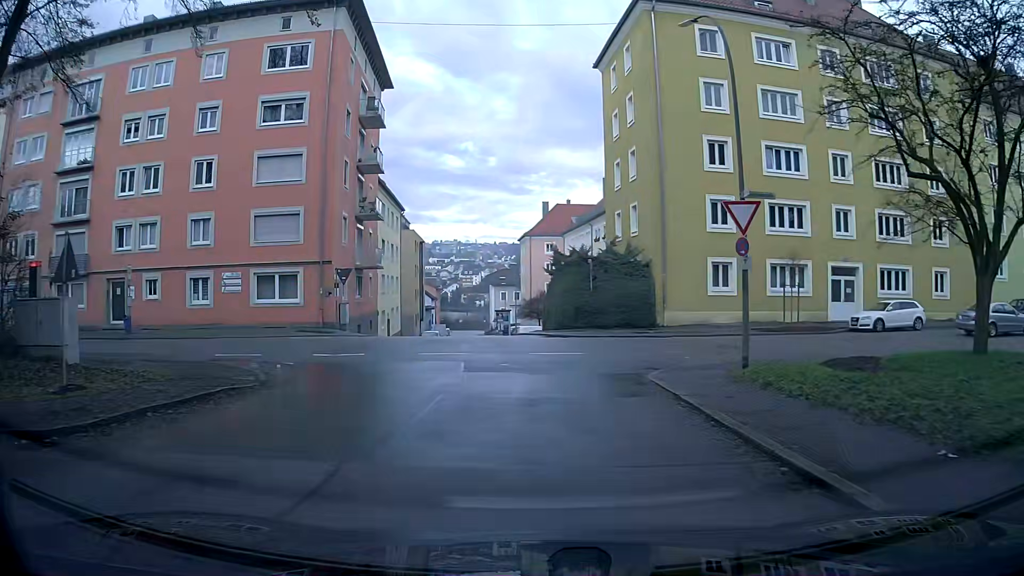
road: residential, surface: asphalt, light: Day
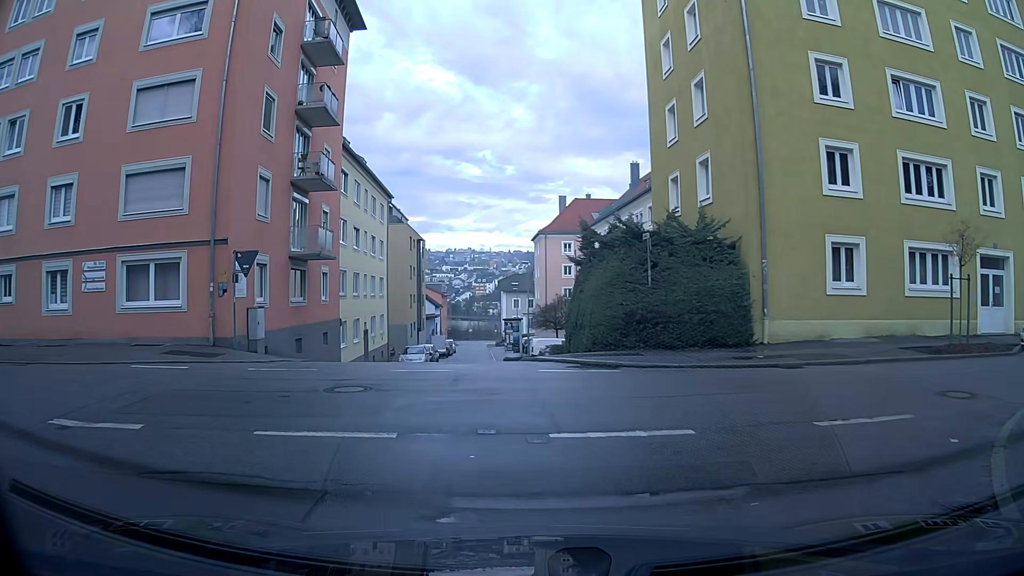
(+0.4, +11.6) m; +1°
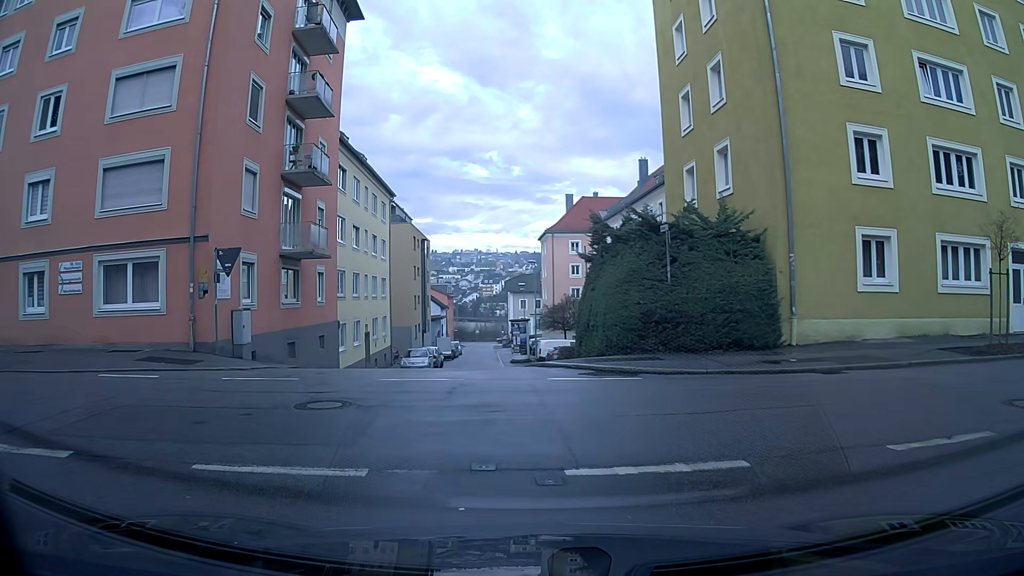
(0.0, +1.5) m; -1°
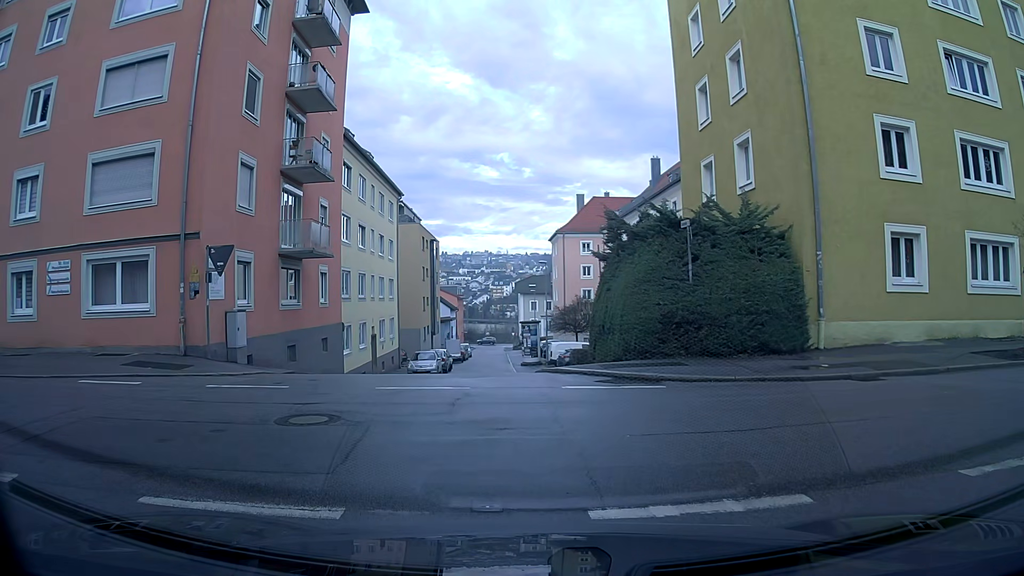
(0.0, +1.0) m; -1°
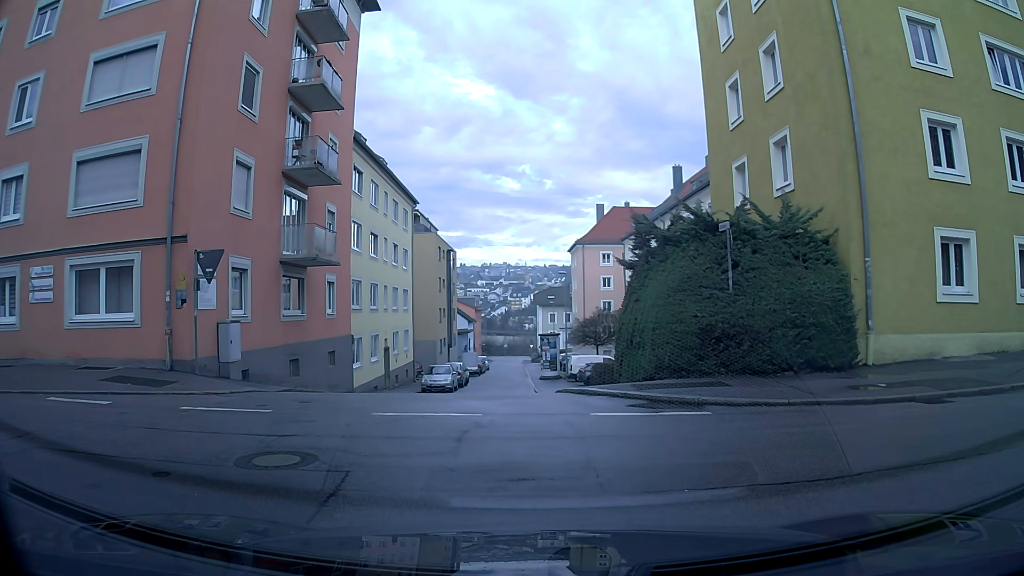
(0.0, +1.6) m; 0°
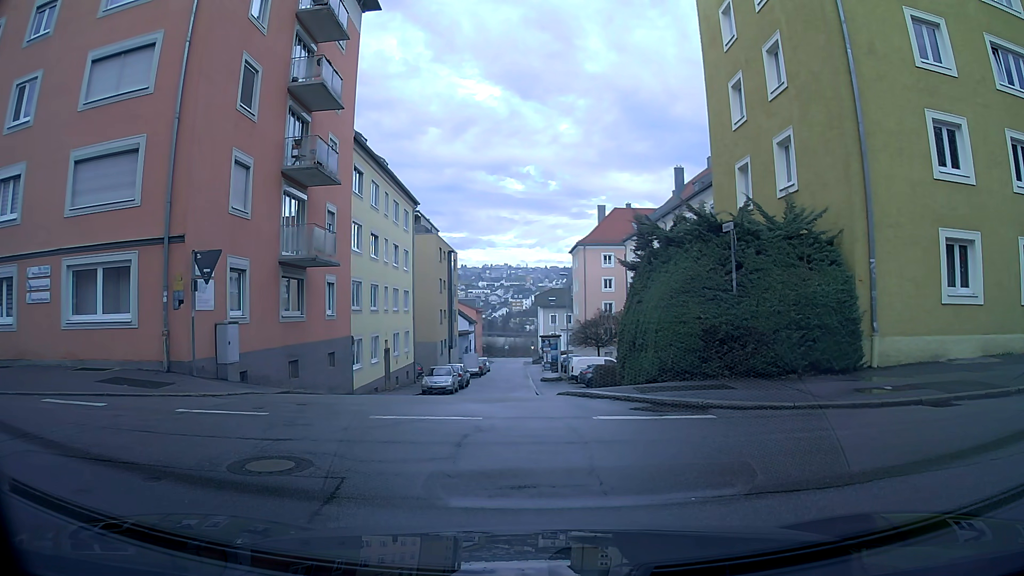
(0.0, +0.3) m; 0°
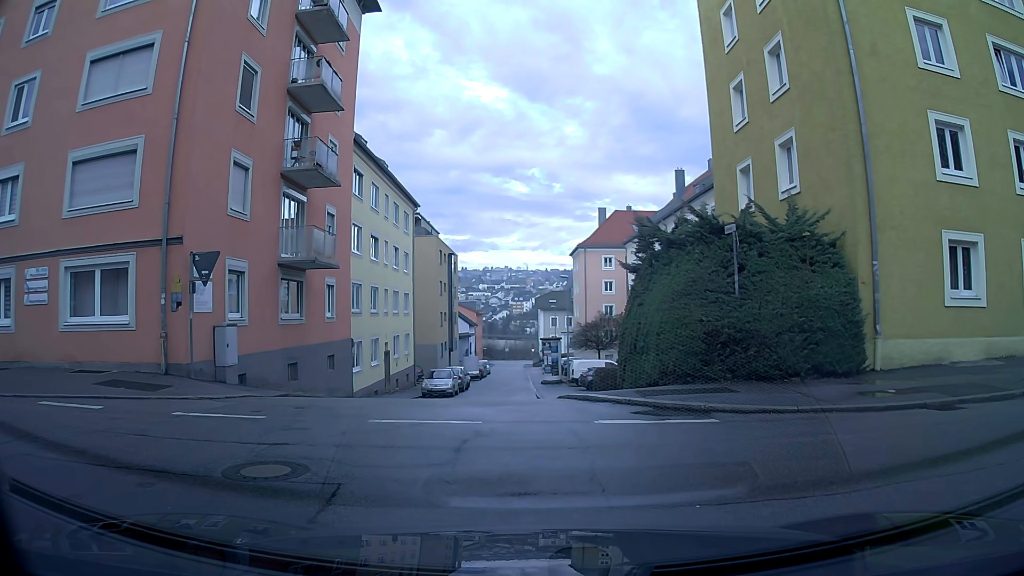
(0.0, +0.1) m; 0°
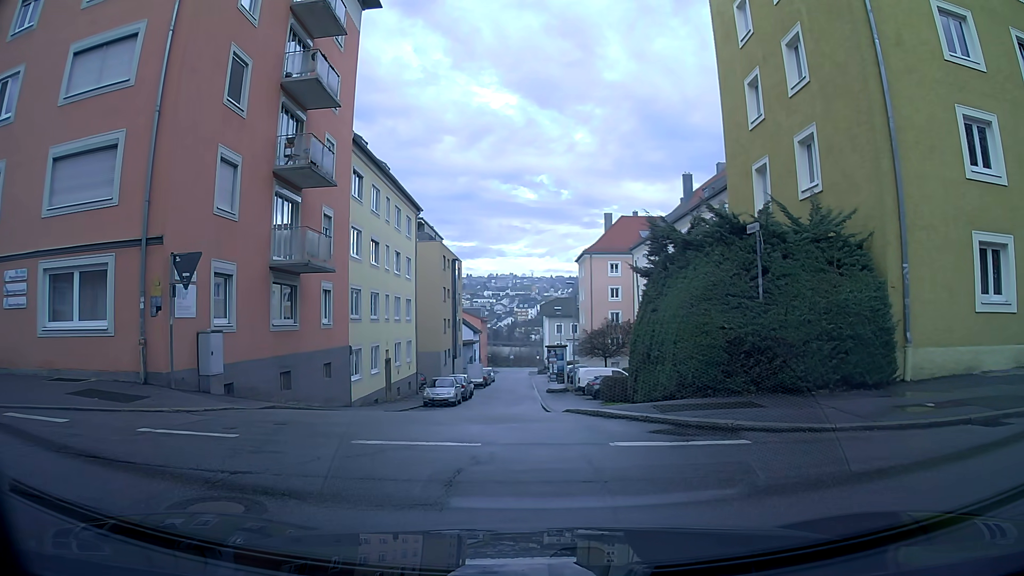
(0.0, +1.1) m; 0°
(-1, +10) (-1, +20) (-2, +30) (-2, +40) (-2, +50) (-3, +60) (-3, +70) (-3, +80) (-4, +90) (-4, +100) m
